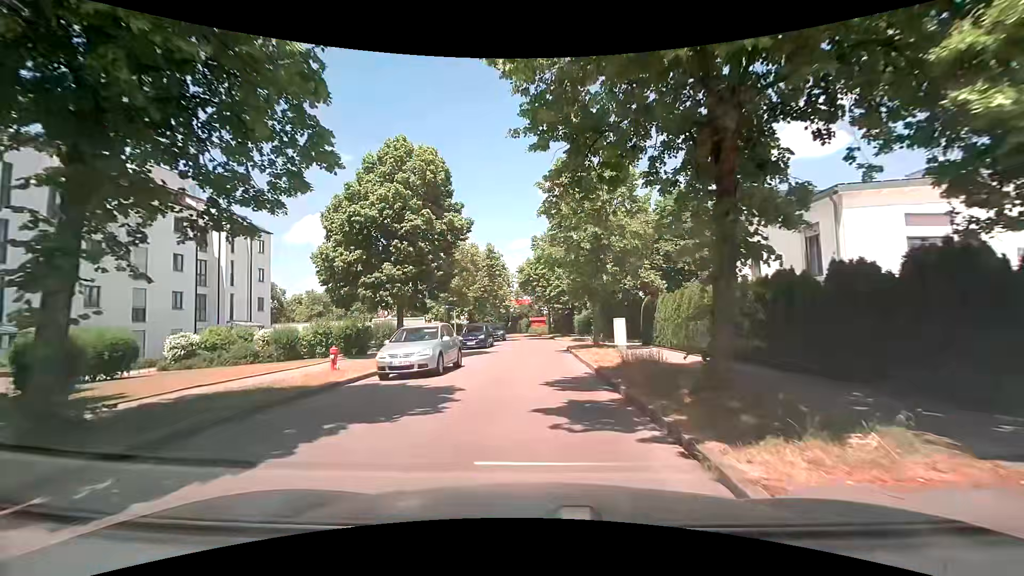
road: residential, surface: asphalt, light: Day
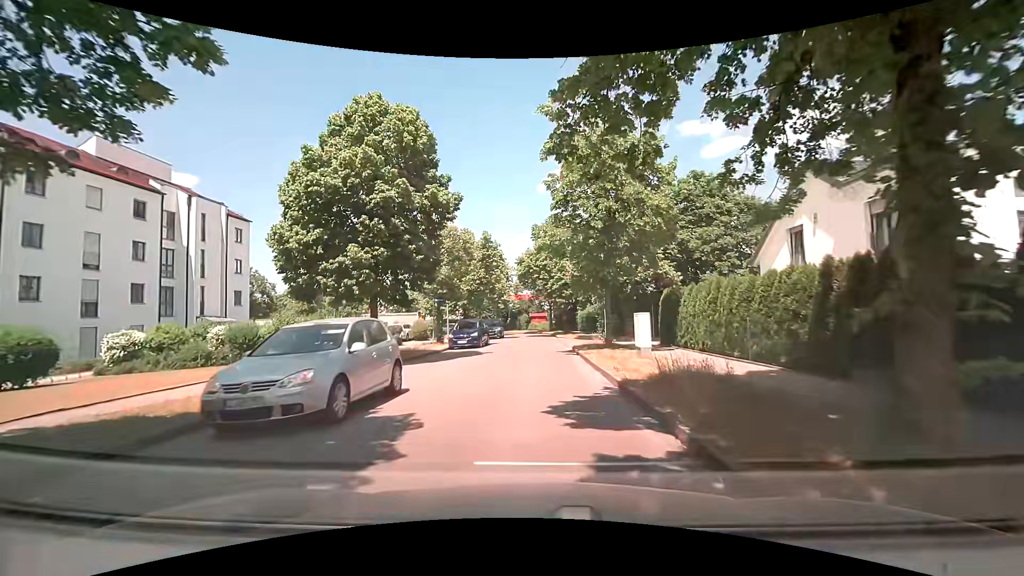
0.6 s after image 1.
(0.0, +3.8) m; 0°
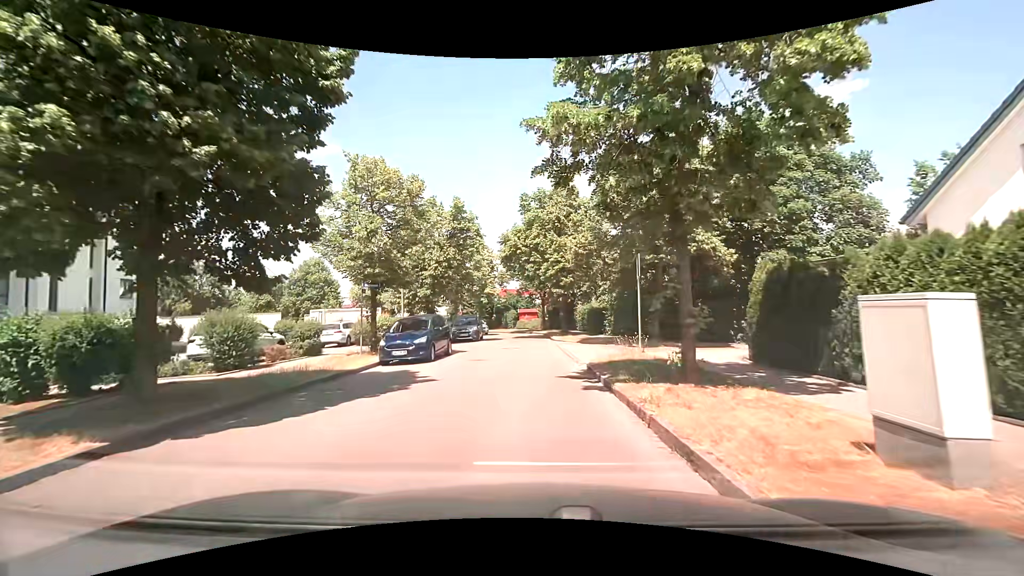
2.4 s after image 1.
(+0.1, +10.7) m; +1°
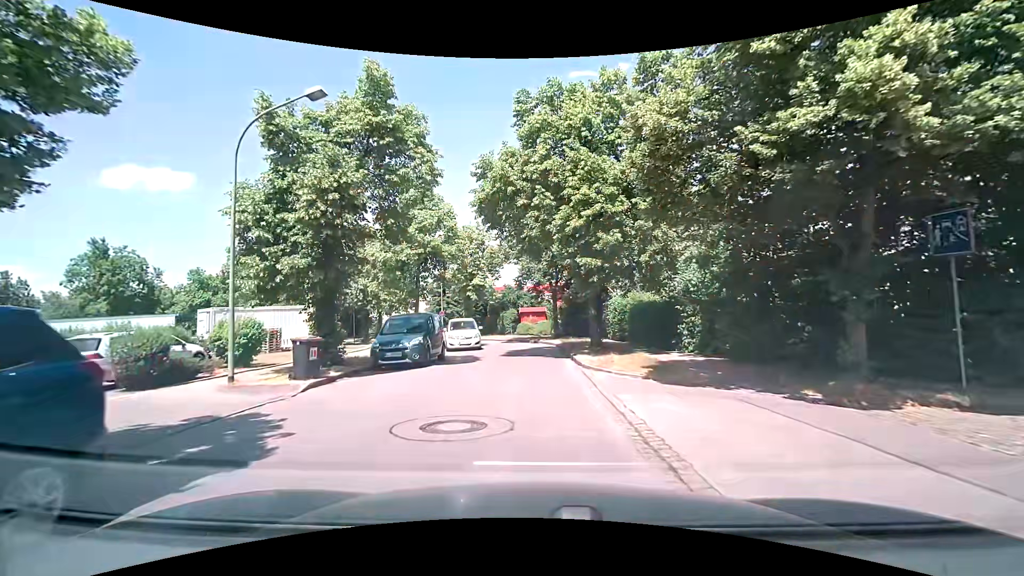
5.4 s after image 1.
(+0.2, +16.4) m; -1°
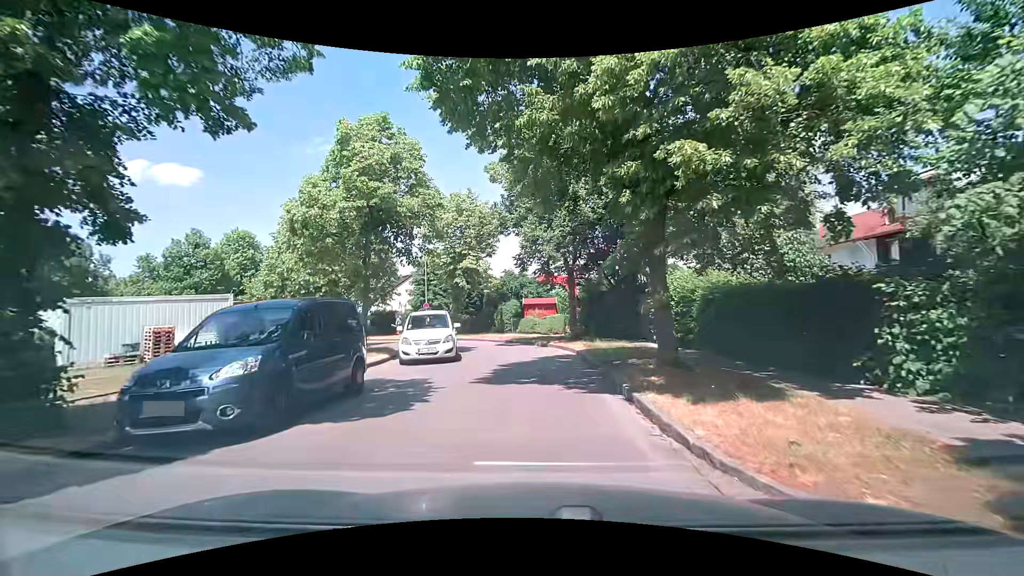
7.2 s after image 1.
(+0.1, +9.6) m; 0°
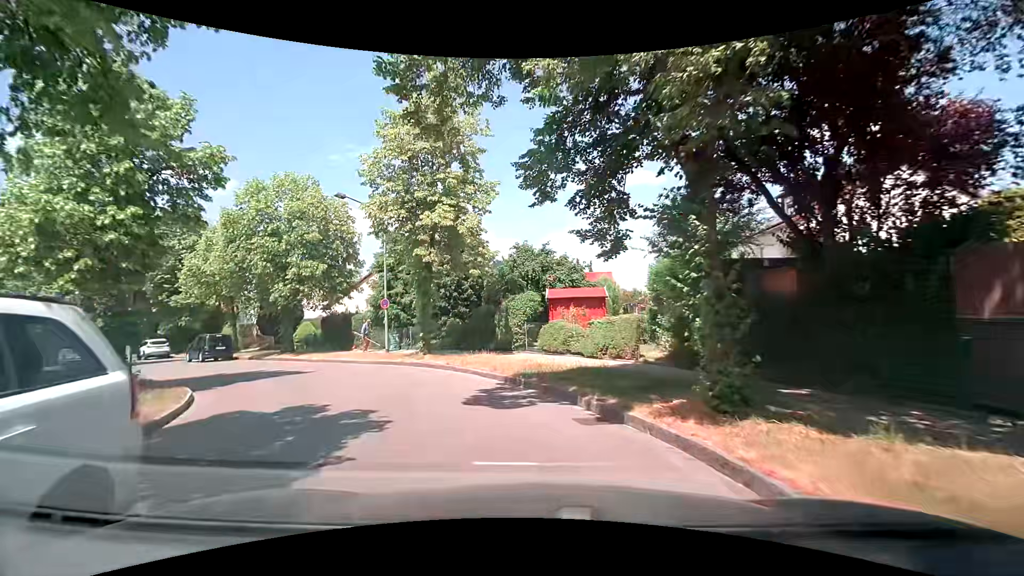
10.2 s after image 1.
(0.0, +15.5) m; -2°
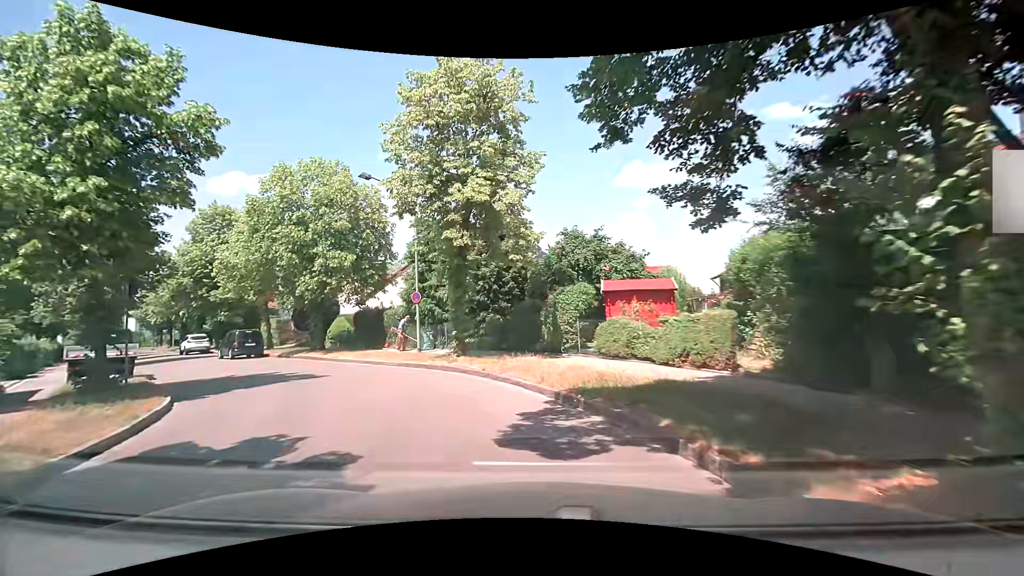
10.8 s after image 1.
(-0.1, +2.9) m; -5°
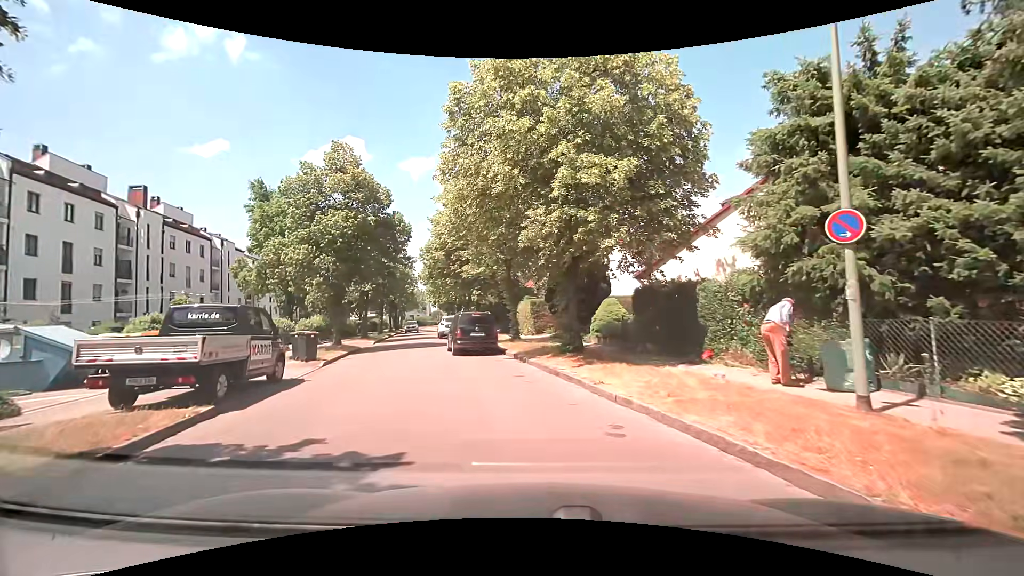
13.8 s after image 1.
(-4.0, +12.8) m; -32°
